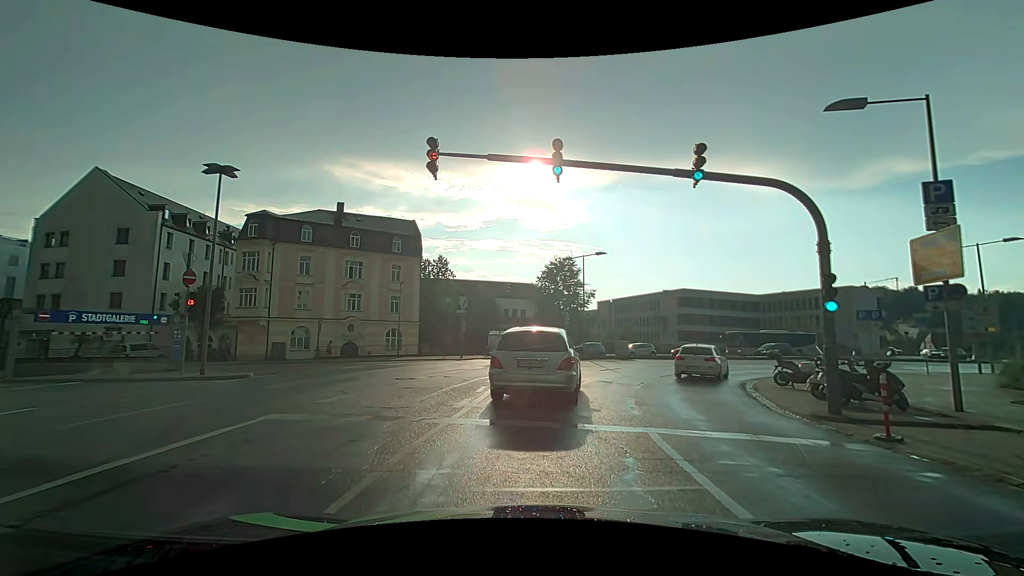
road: primary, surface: asphalt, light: Day
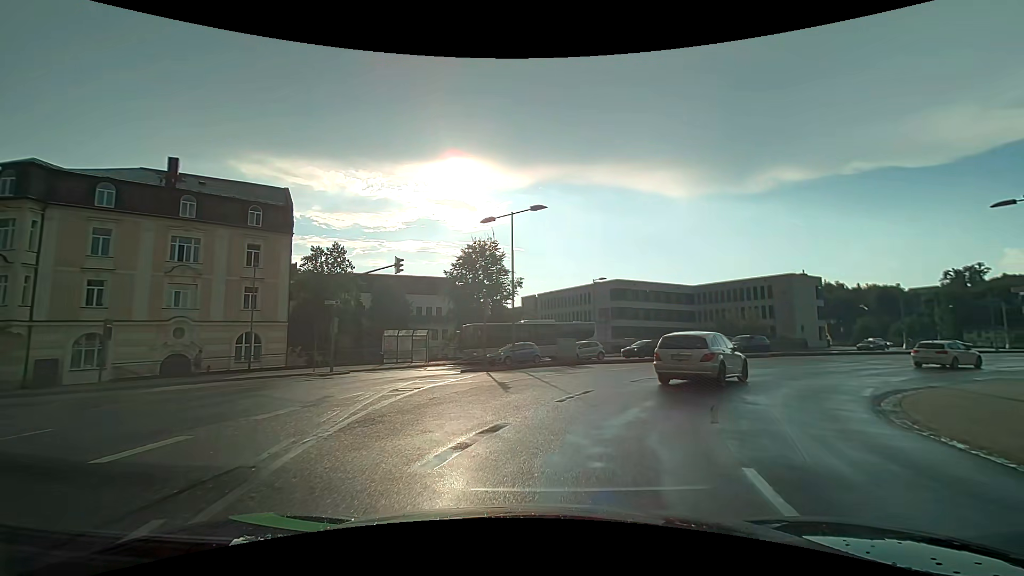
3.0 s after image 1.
(+0.5, +13.5) m; +7°
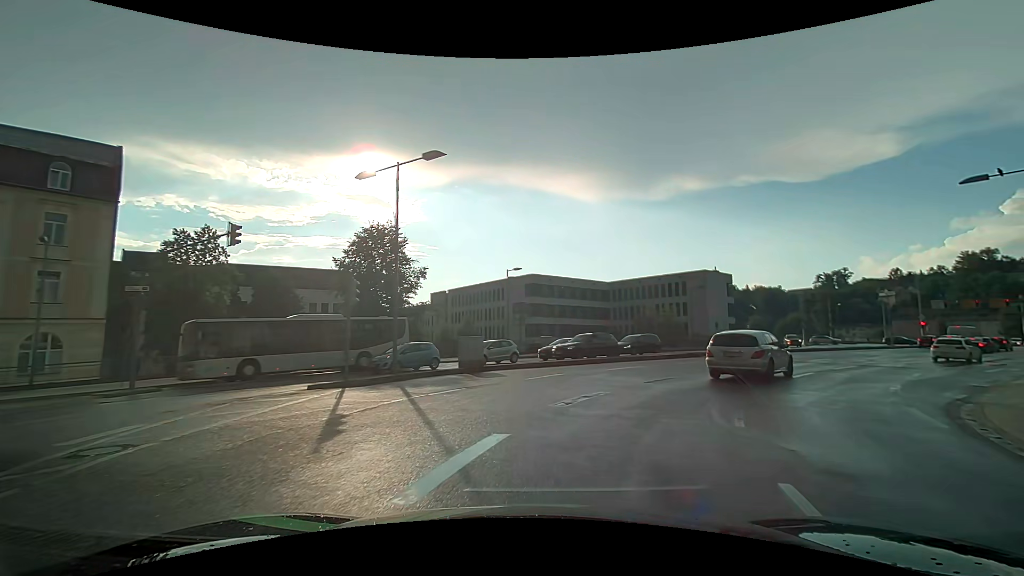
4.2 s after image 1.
(+0.7, +6.9) m; +10°
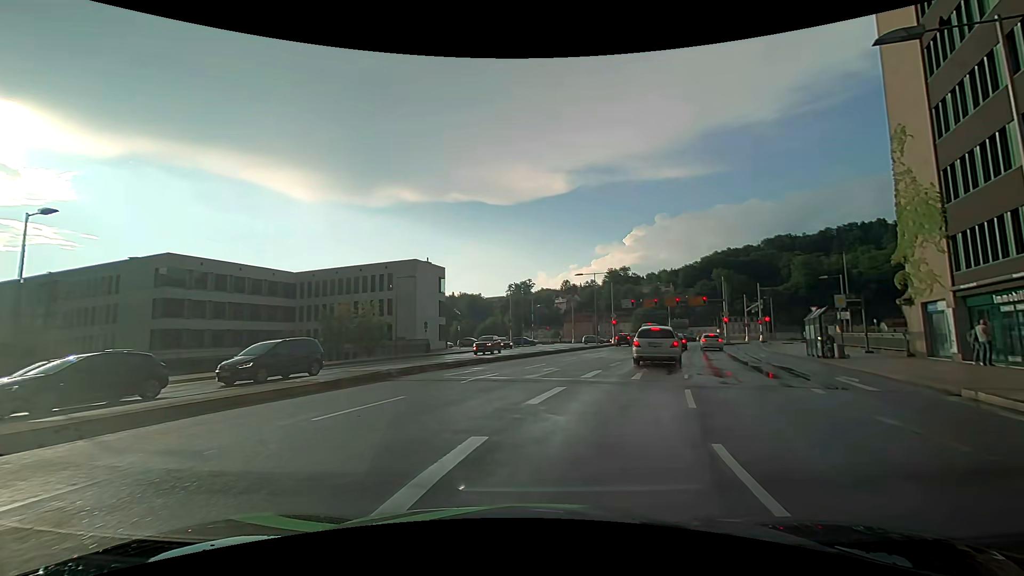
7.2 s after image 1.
(+5.1, +16.7) m; +33°
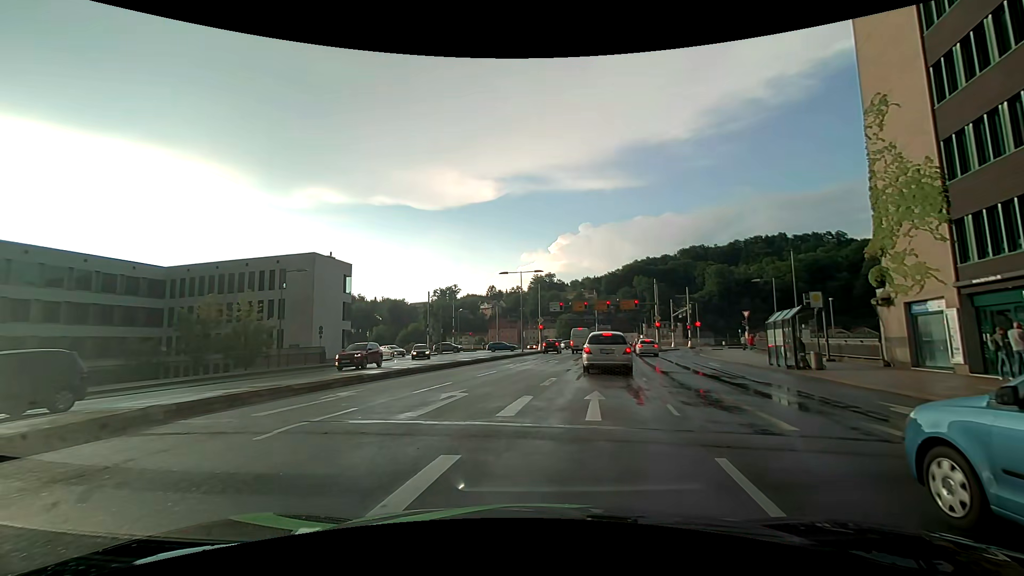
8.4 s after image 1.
(+0.6, +6.9) m; +8°
